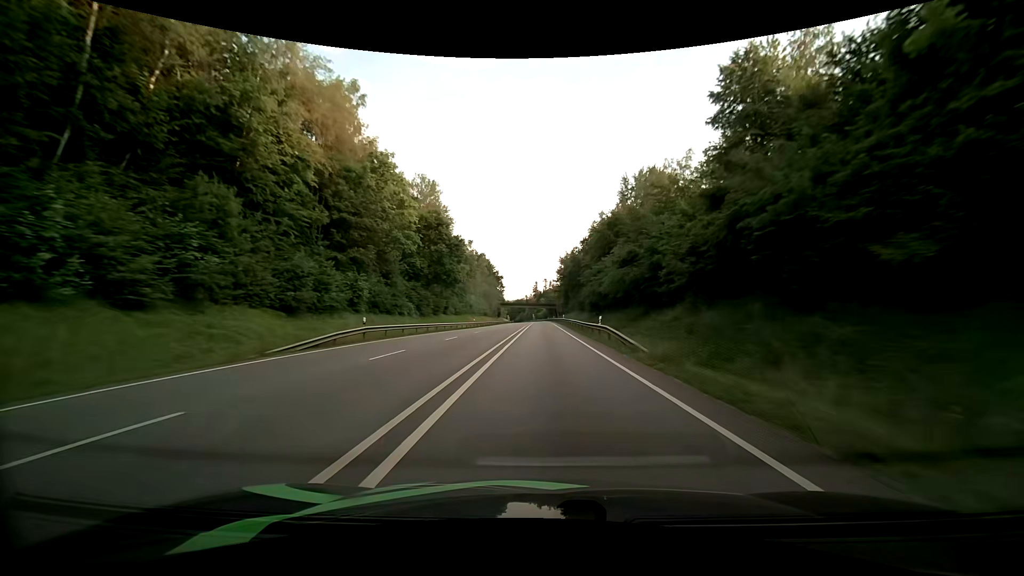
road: primary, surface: asphalt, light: Day
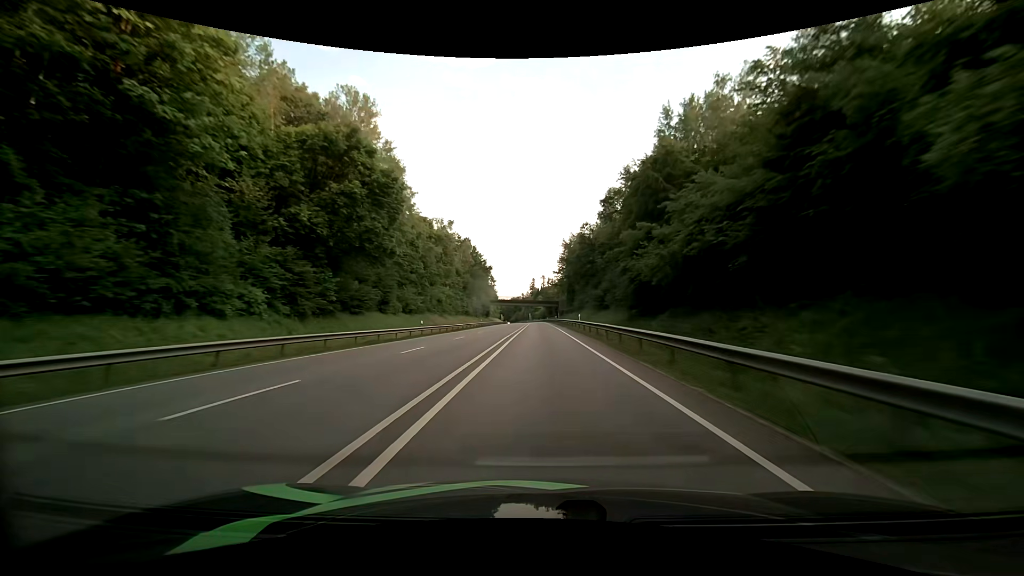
(+0.1, +32.5) m; 0°
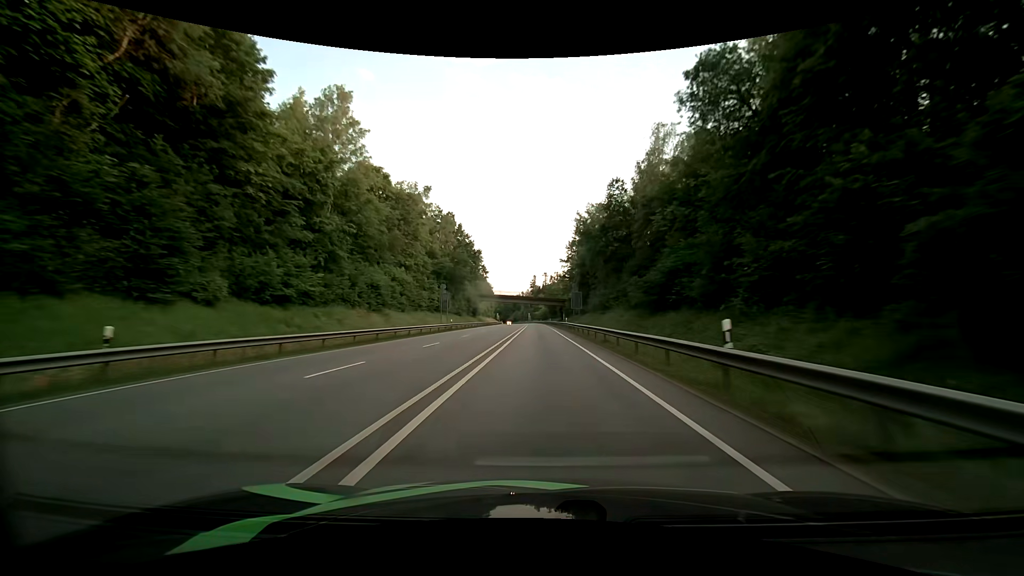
(0.0, +32.0) m; 0°
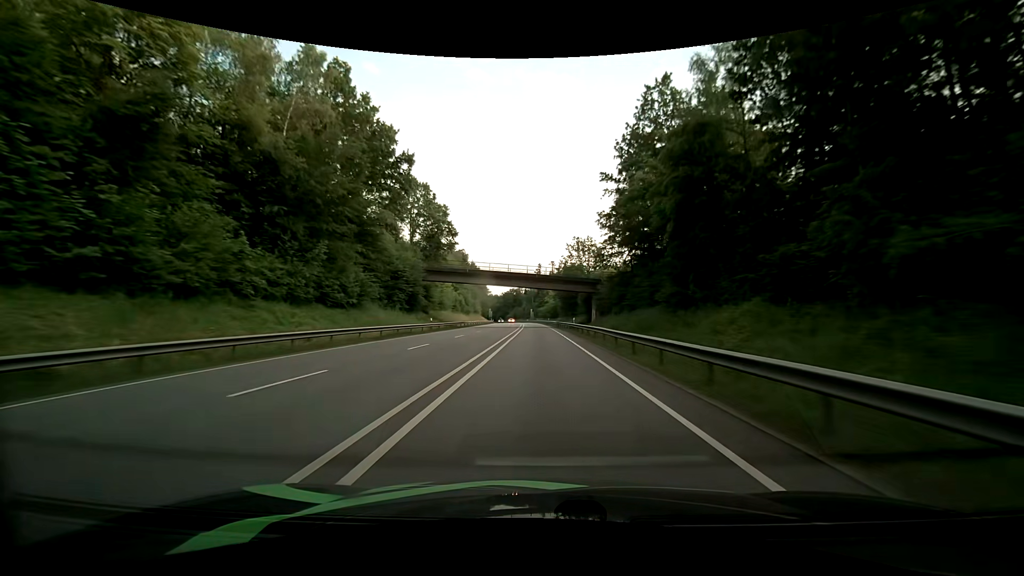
(-0.2, +63.2) m; -1°
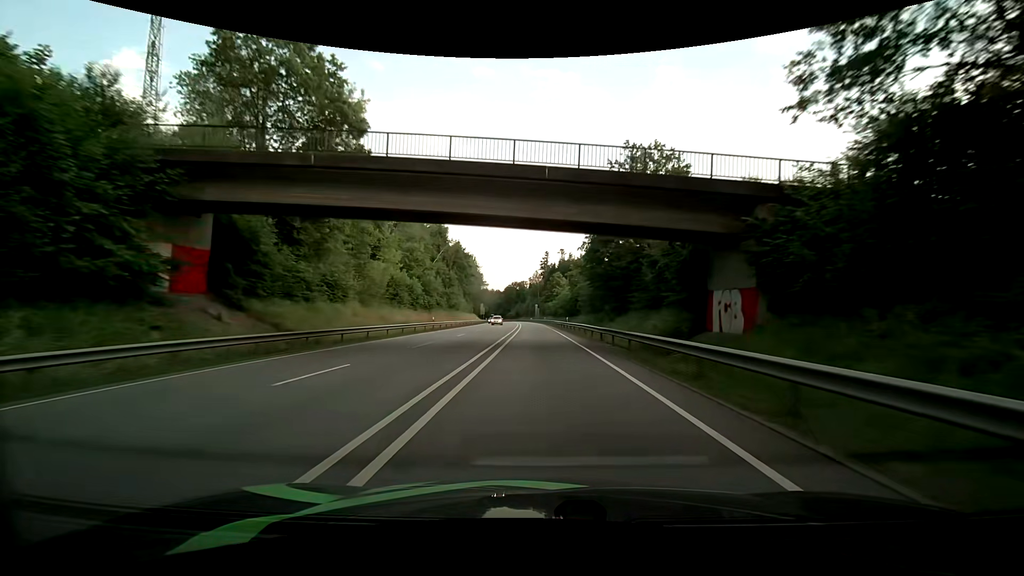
(-0.2, +47.1) m; 0°
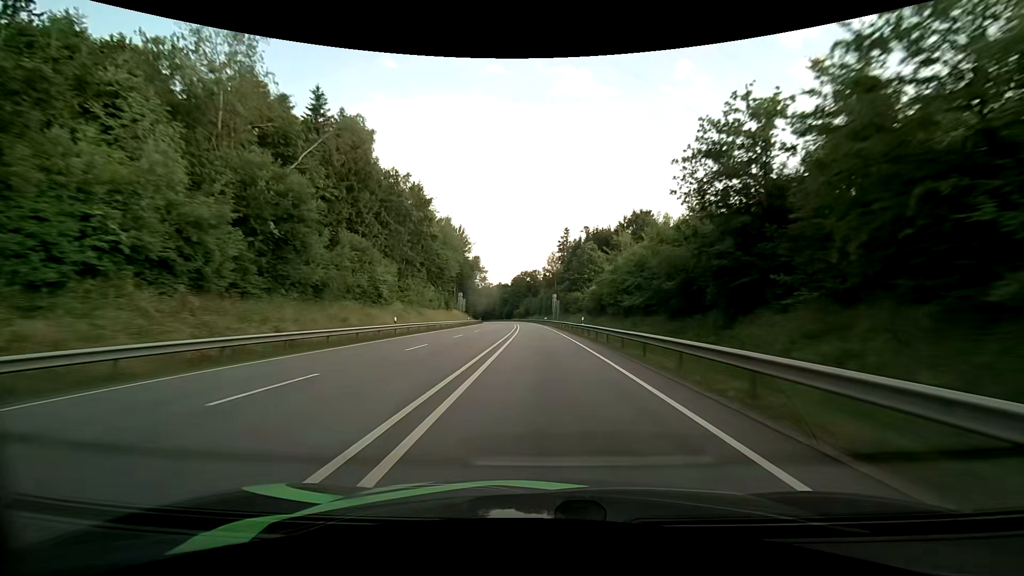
(-0.8, +62.7) m; -2°
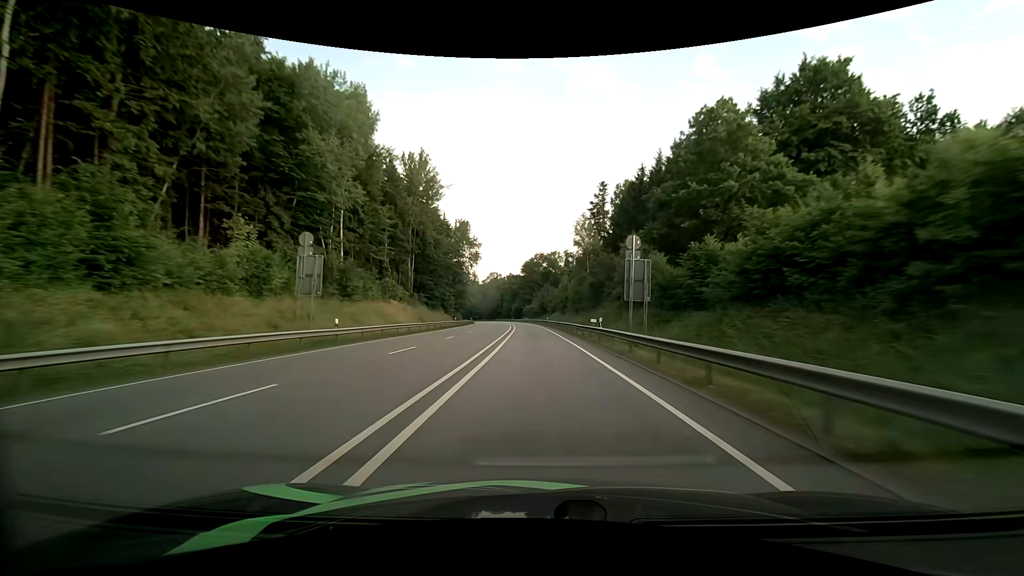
(-0.9, +62.3) m; -2°
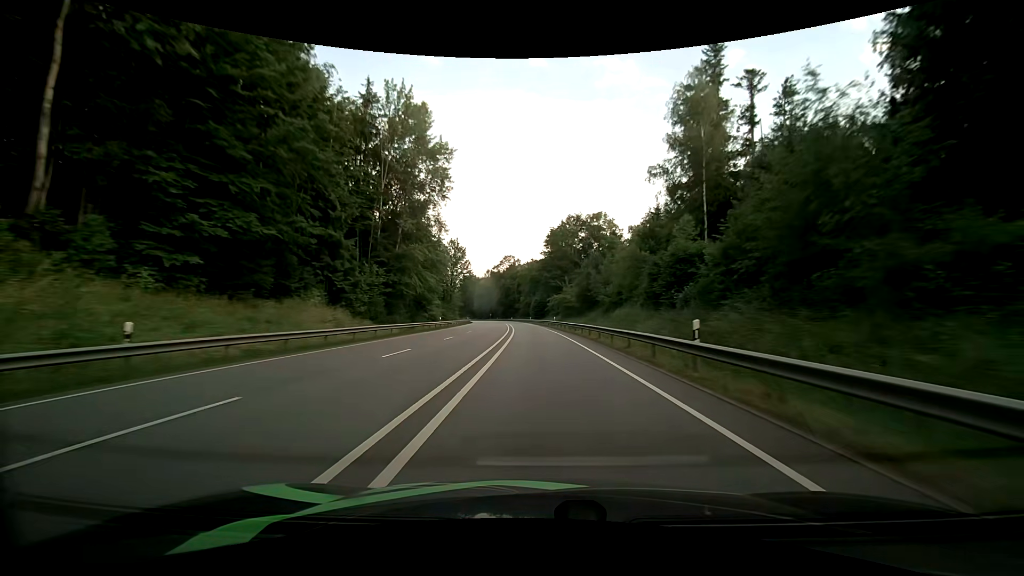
(-1.4, +62.5) m; -3°
(0, +10) (0, +20) (0, +30) (-1, +40) (-1, +50) (-1, +60) (-2, +70) (-3, +80) (-4, +90) (-4, +100) m
